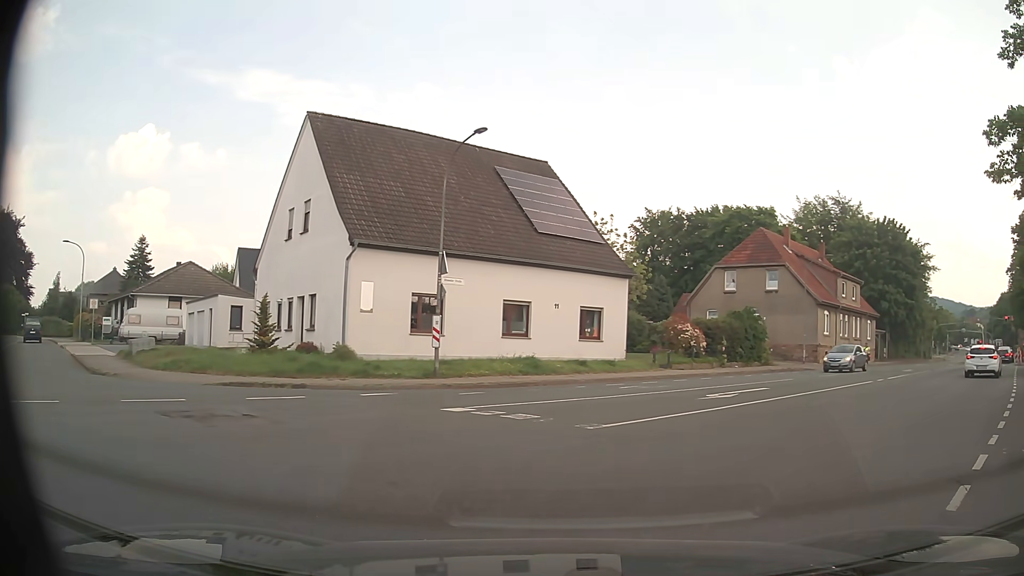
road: tertiary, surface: asphalt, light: Day
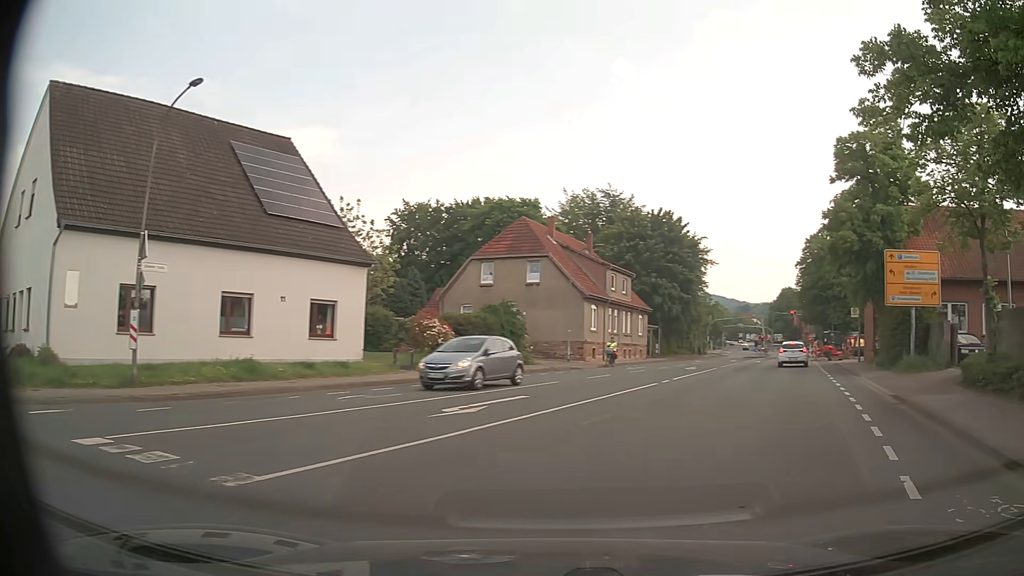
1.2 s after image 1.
(+0.7, +4.3) m; +18°
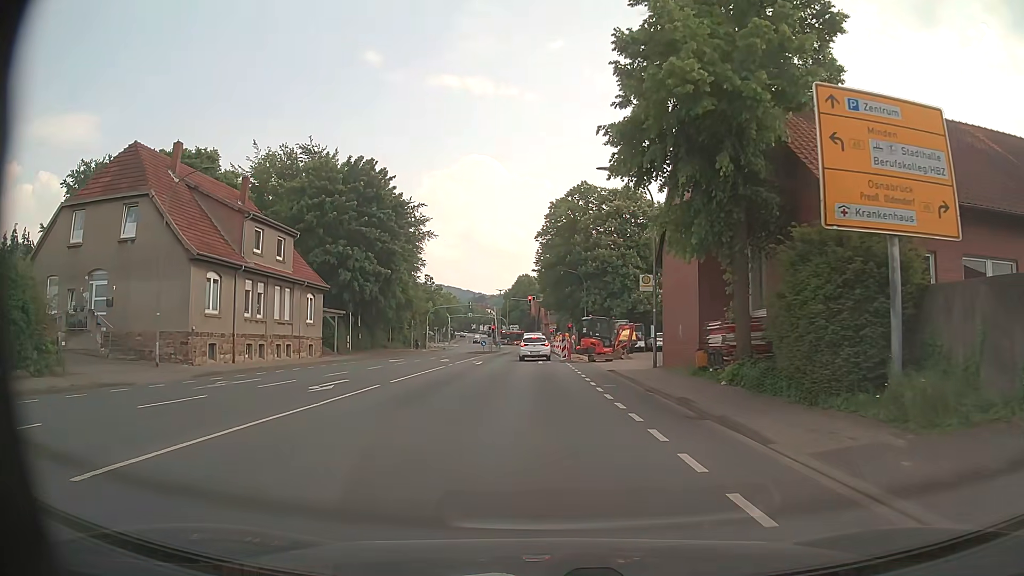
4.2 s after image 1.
(+6.6, +18.5) m; +24°
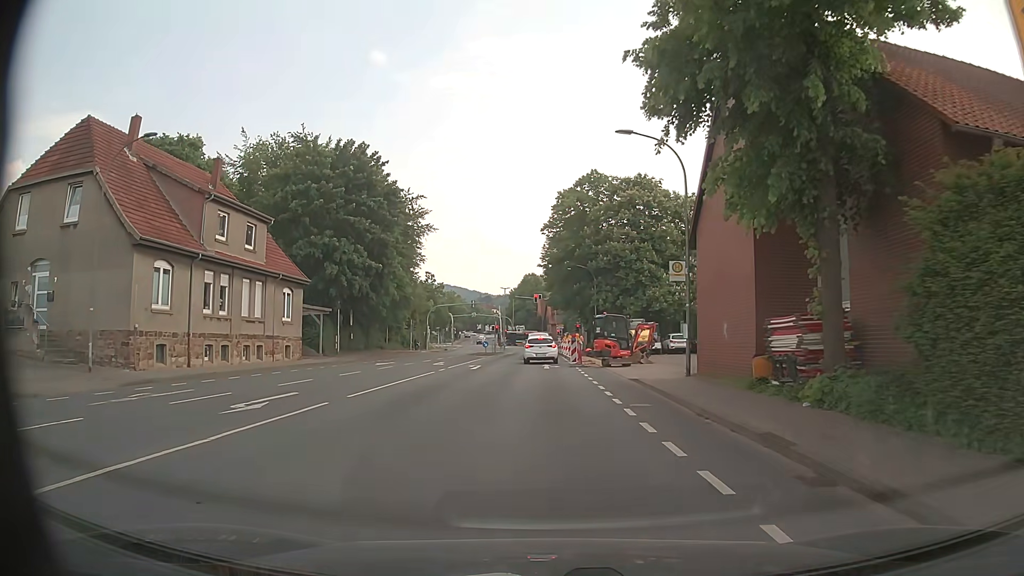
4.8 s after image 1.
(0.0, +5.0) m; 0°
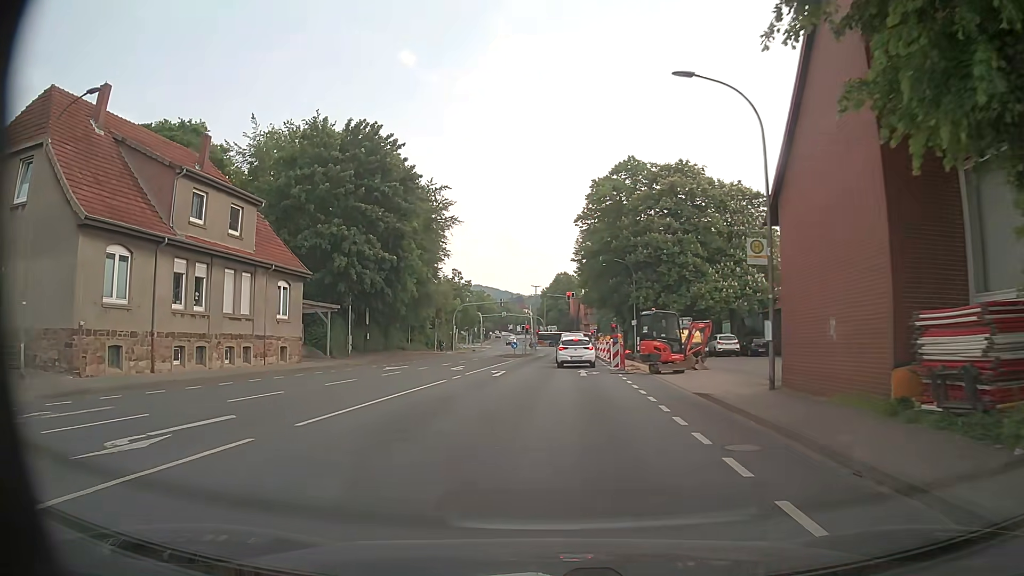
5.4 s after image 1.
(-0.1, +5.1) m; -2°
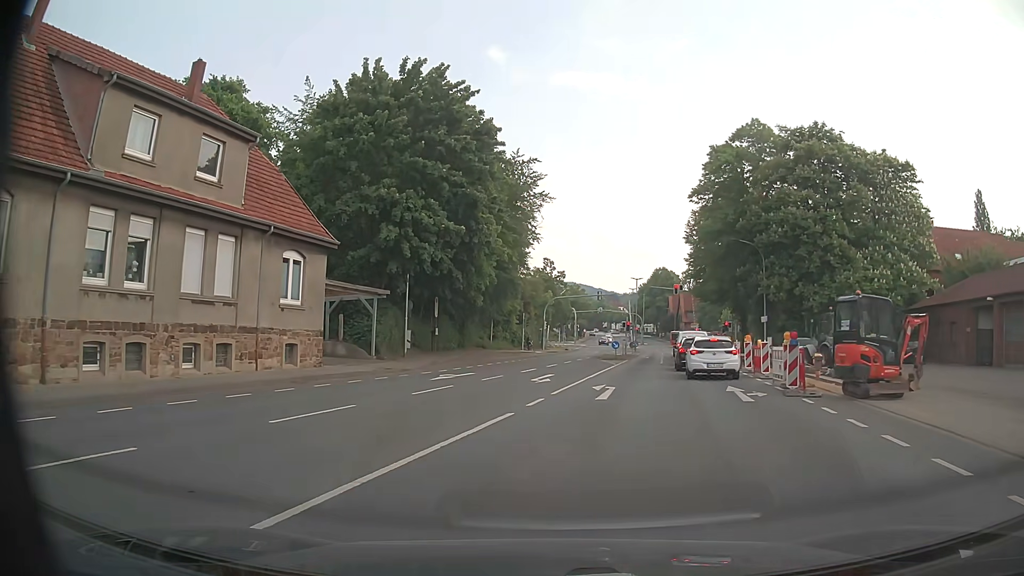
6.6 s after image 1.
(-0.9, +10.1) m; -9°
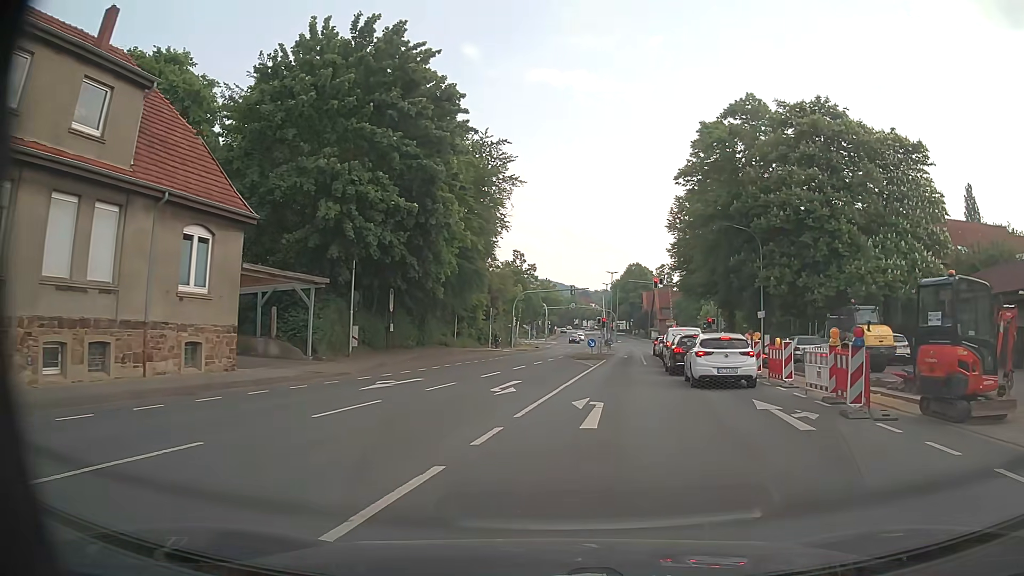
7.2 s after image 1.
(+0.2, +5.0) m; +3°
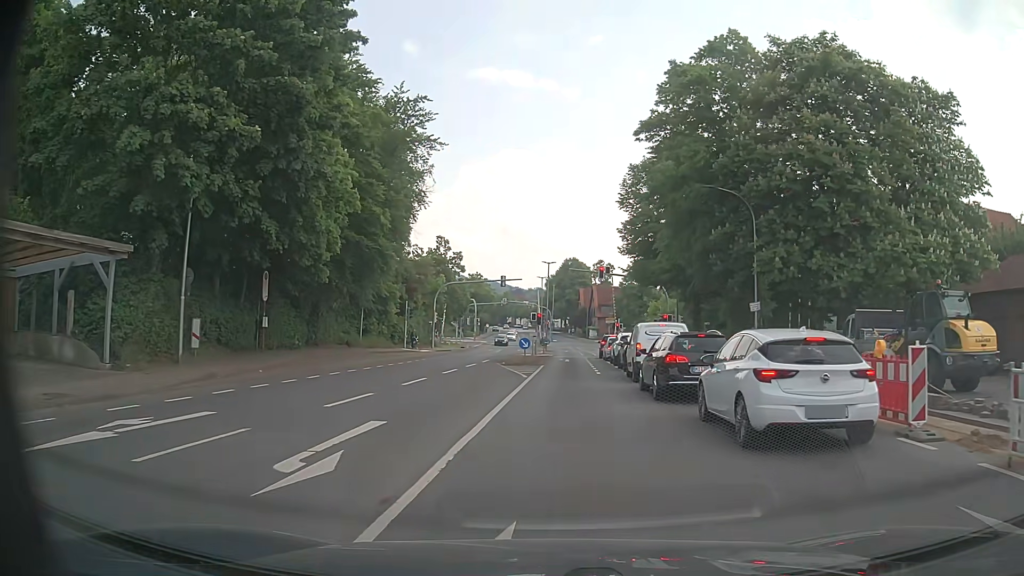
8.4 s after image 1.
(+0.6, +10.0) m; +6°
